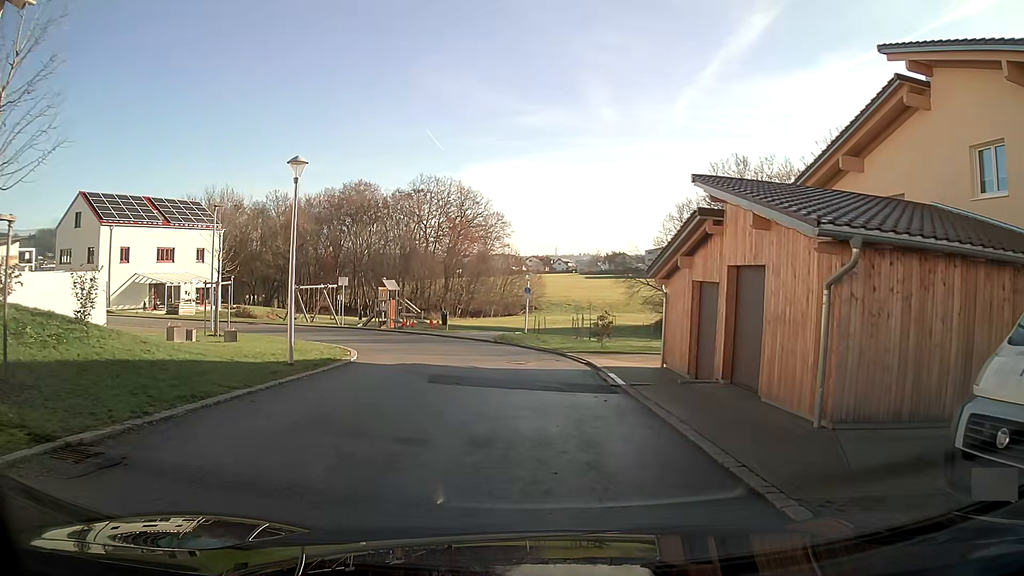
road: residential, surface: asphalt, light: Day
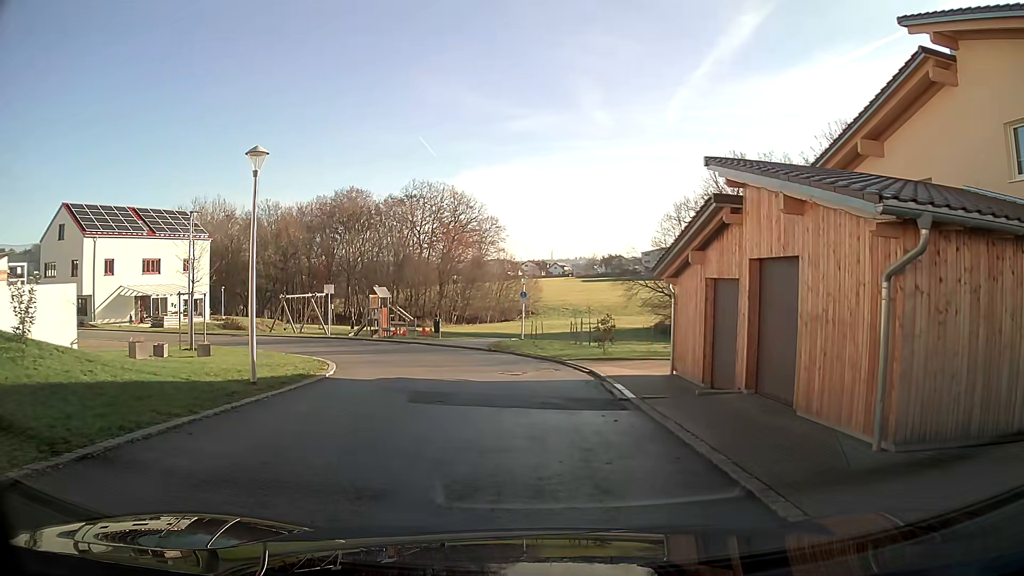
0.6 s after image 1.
(0.0, +1.7) m; 0°
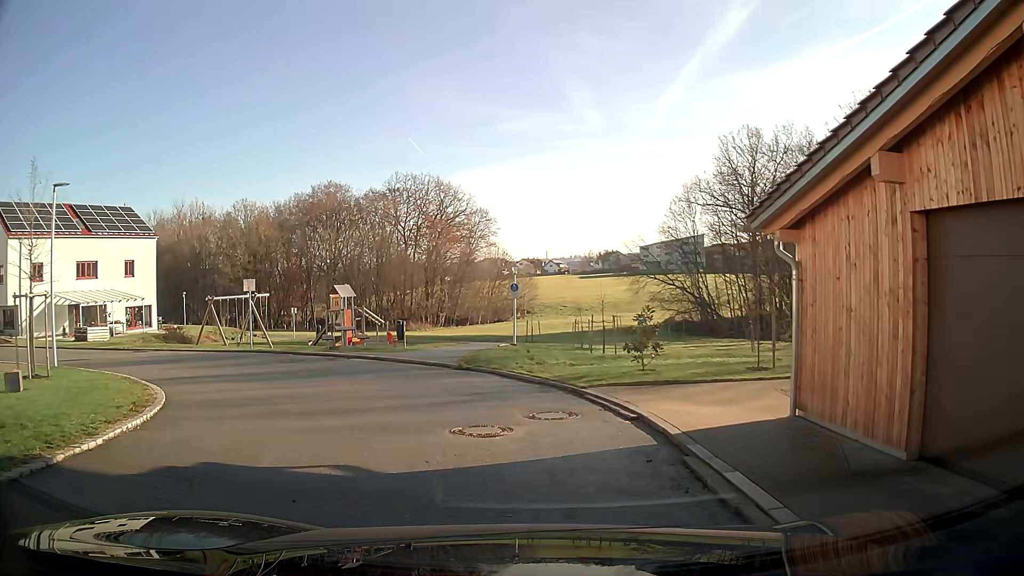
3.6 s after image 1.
(0.0, +8.7) m; -1°
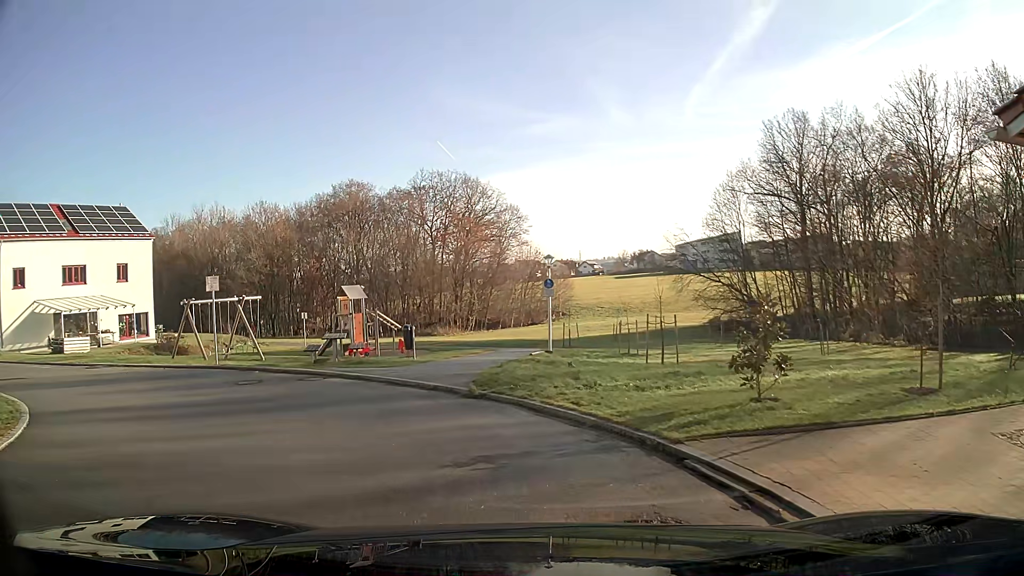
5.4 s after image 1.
(-0.2, +5.3) m; -4°
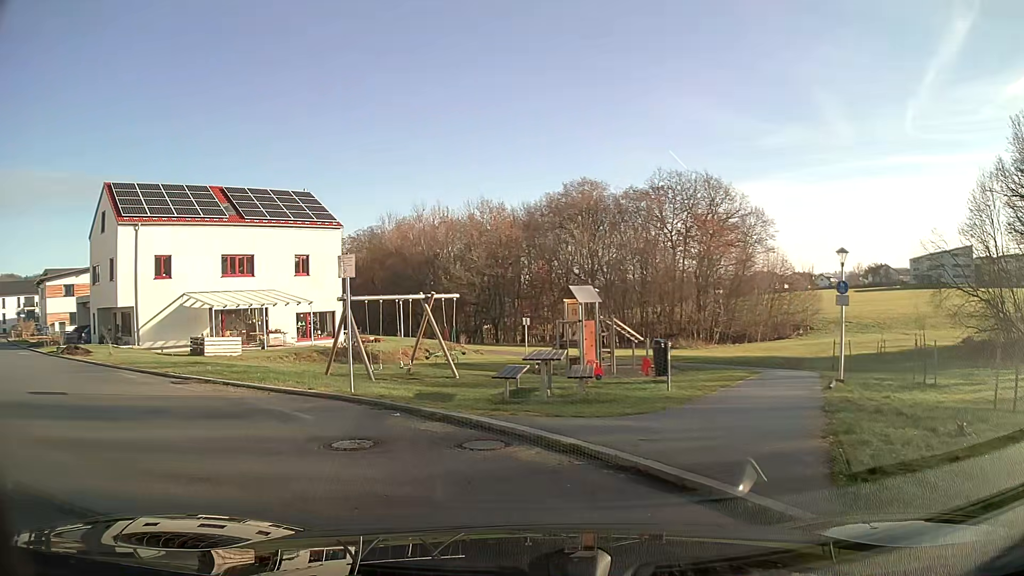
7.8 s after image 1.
(-1.2, +7.1) m; -22°
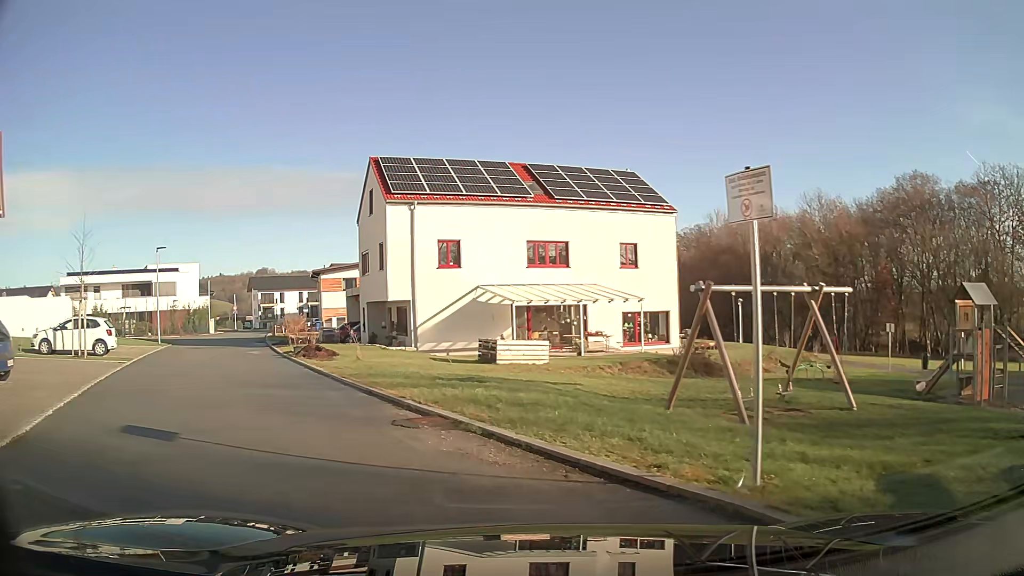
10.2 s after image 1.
(-1.6, +6.7) m; -28°
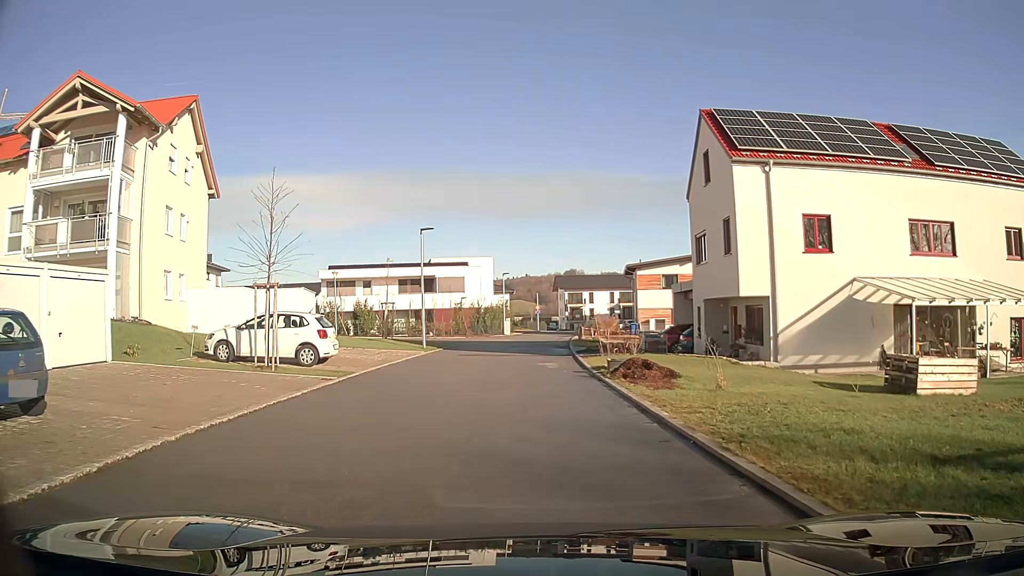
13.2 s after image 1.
(-1.9, +8.0) m; -23°
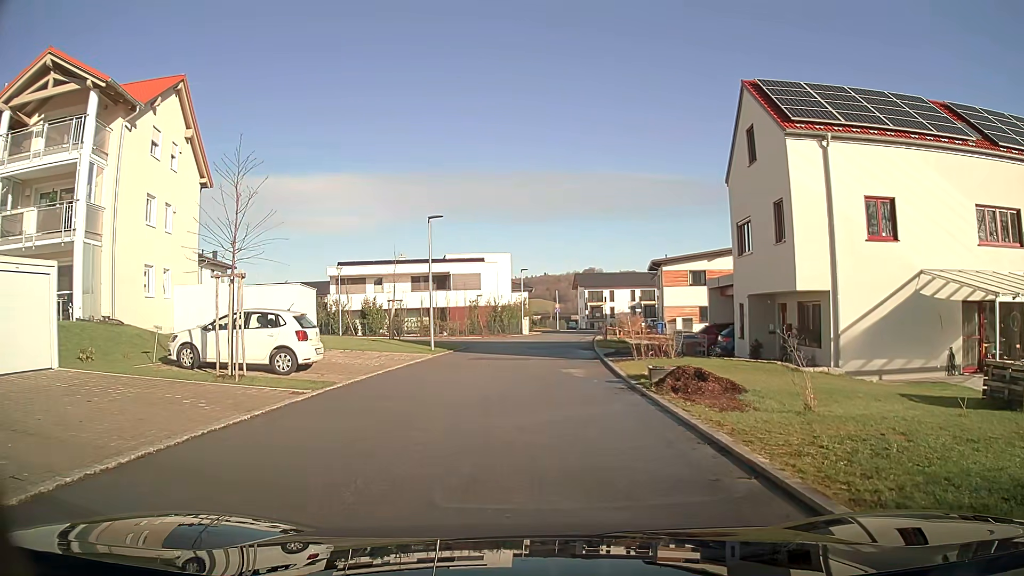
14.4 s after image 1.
(0.0, +3.2) m; -1°
